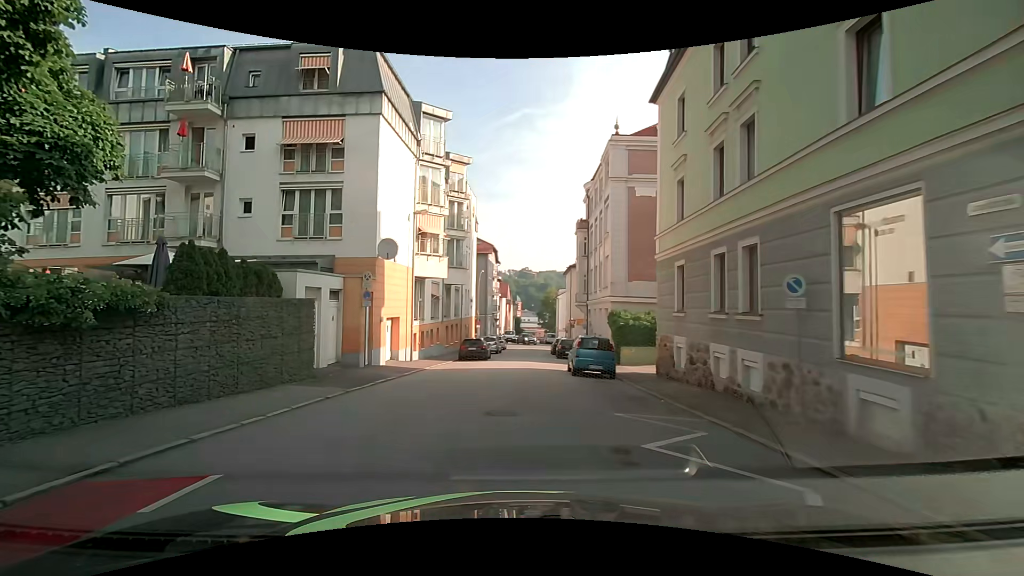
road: residential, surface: asphalt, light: Day
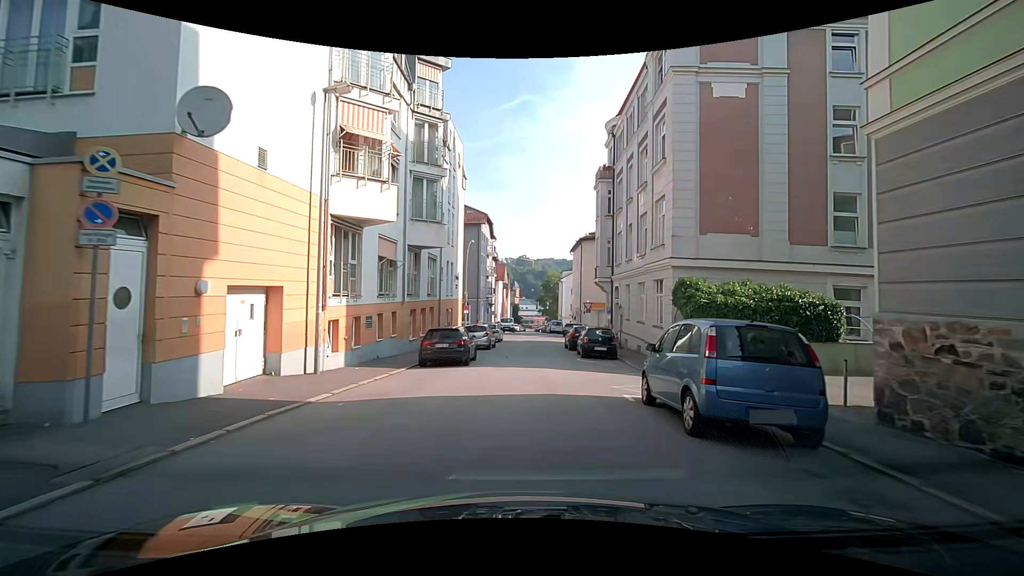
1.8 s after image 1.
(-0.5, +13.1) m; -2°
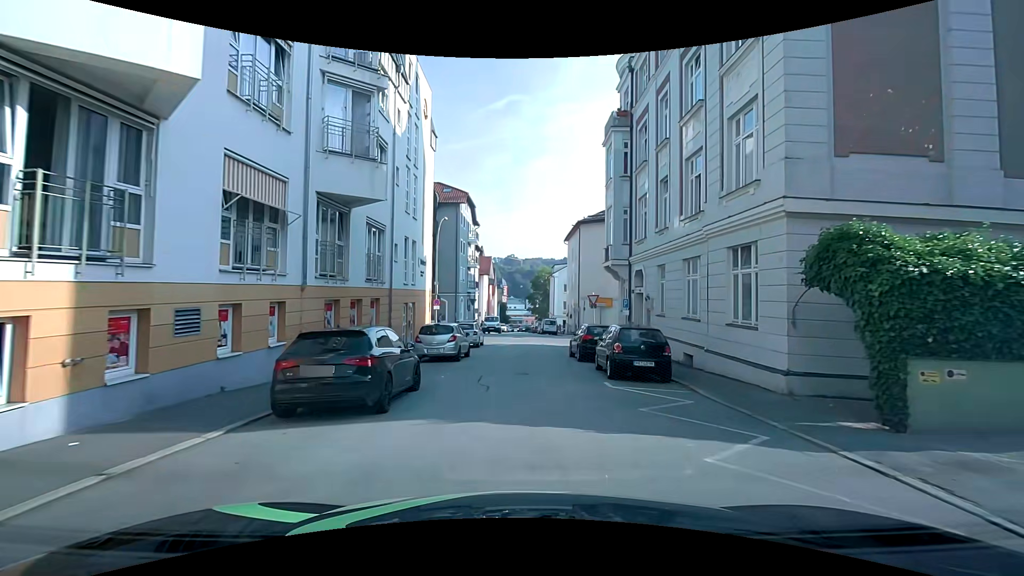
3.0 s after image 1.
(+0.3, +9.6) m; +2°
